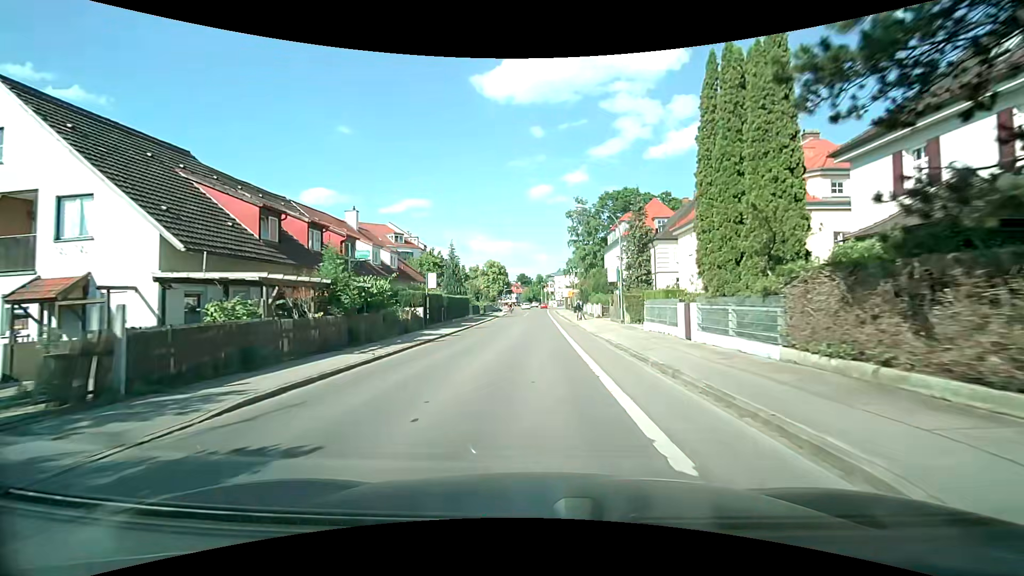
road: tertiary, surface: asphalt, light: Day
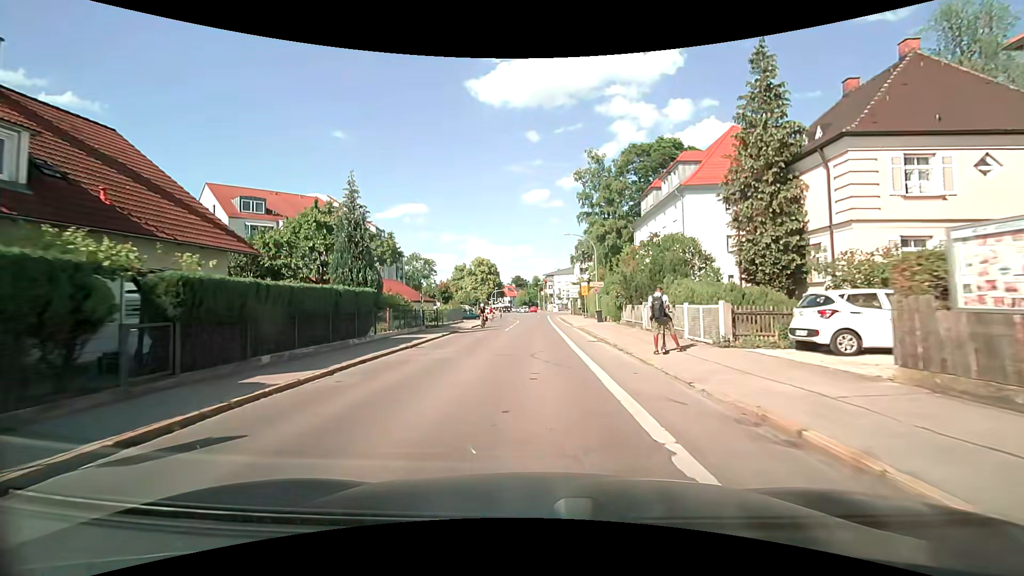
(0.0, +28.5) m; 0°
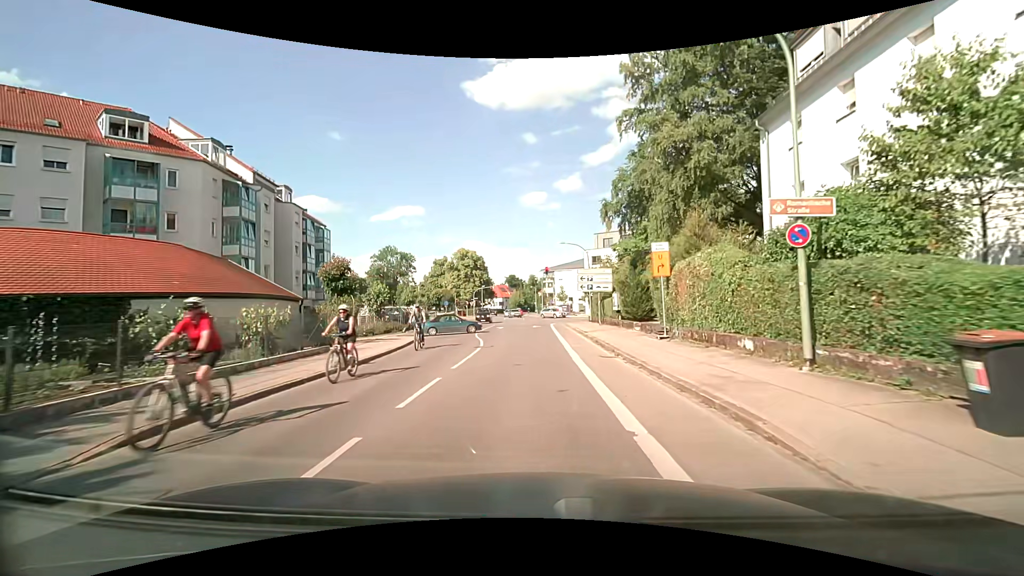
(0.0, +31.5) m; 0°
